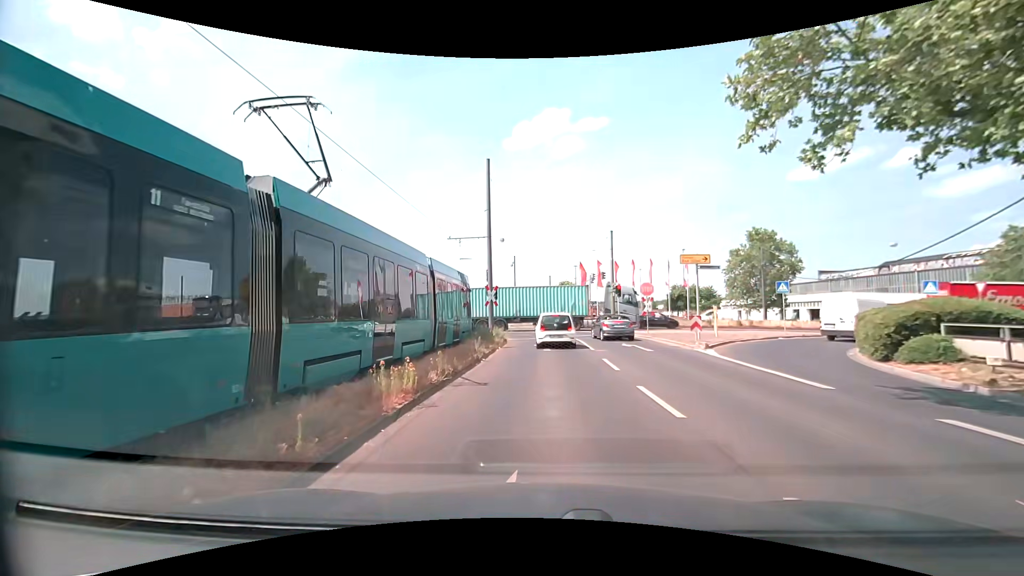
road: secondary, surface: asphalt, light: Day
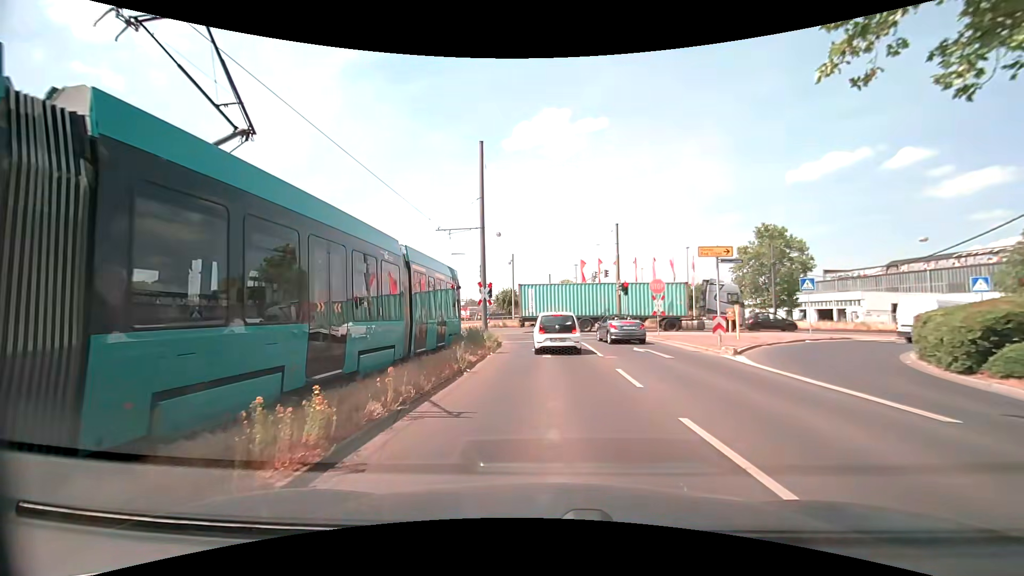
(+0.1, +3.0) m; +1°
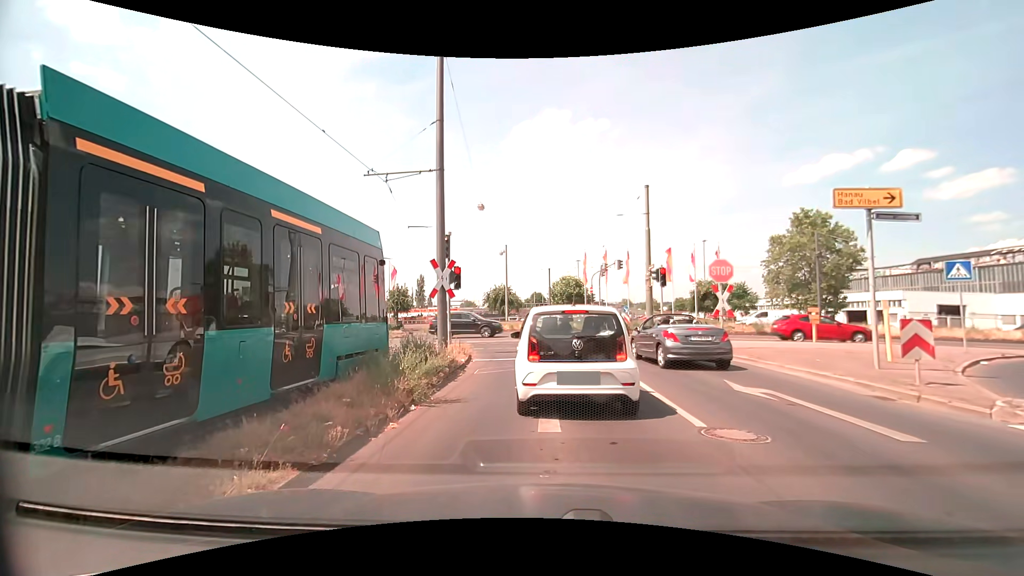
(+0.1, +10.3) m; +1°
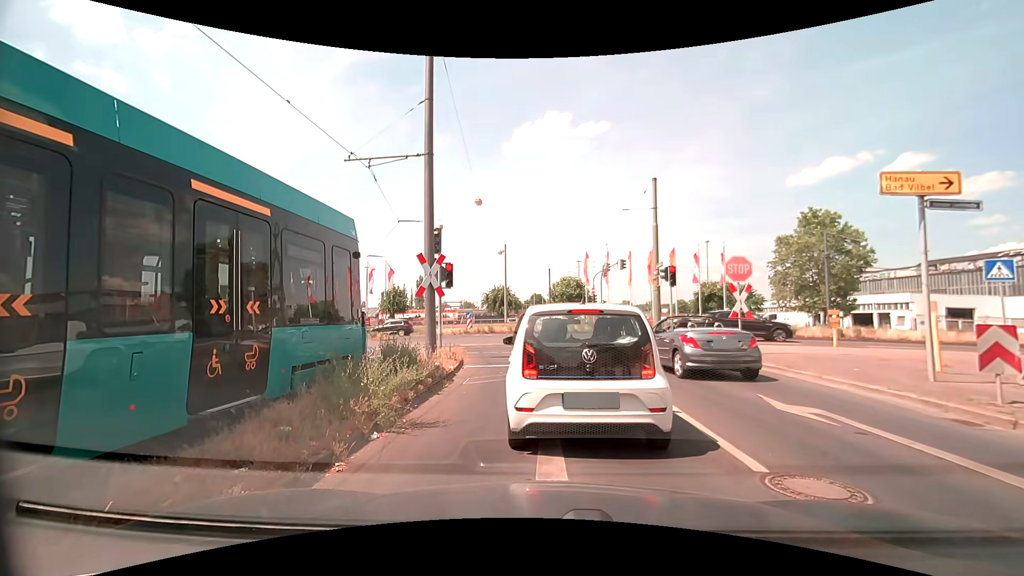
(0.0, +1.5) m; 0°
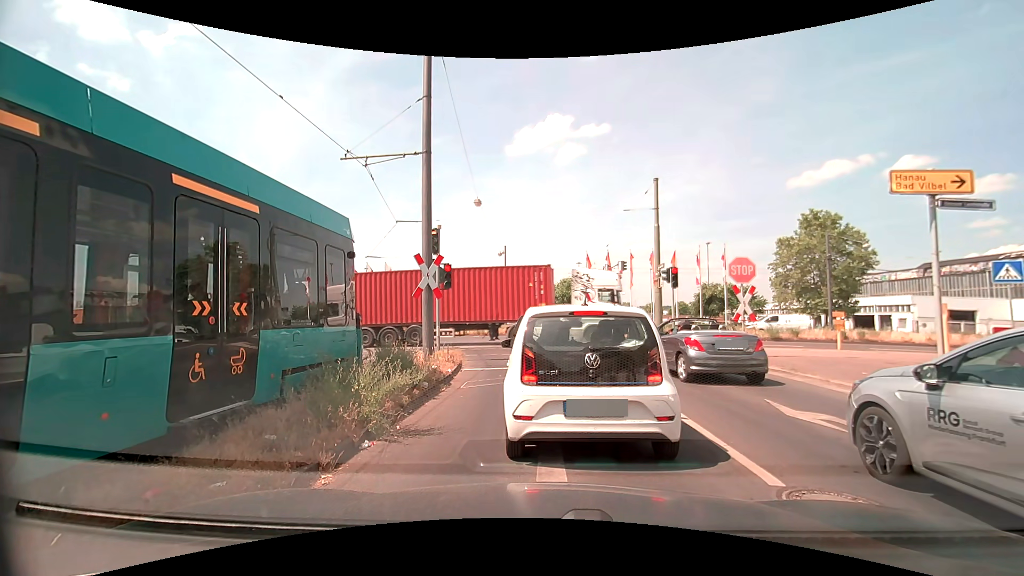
(0.0, +0.4) m; 0°
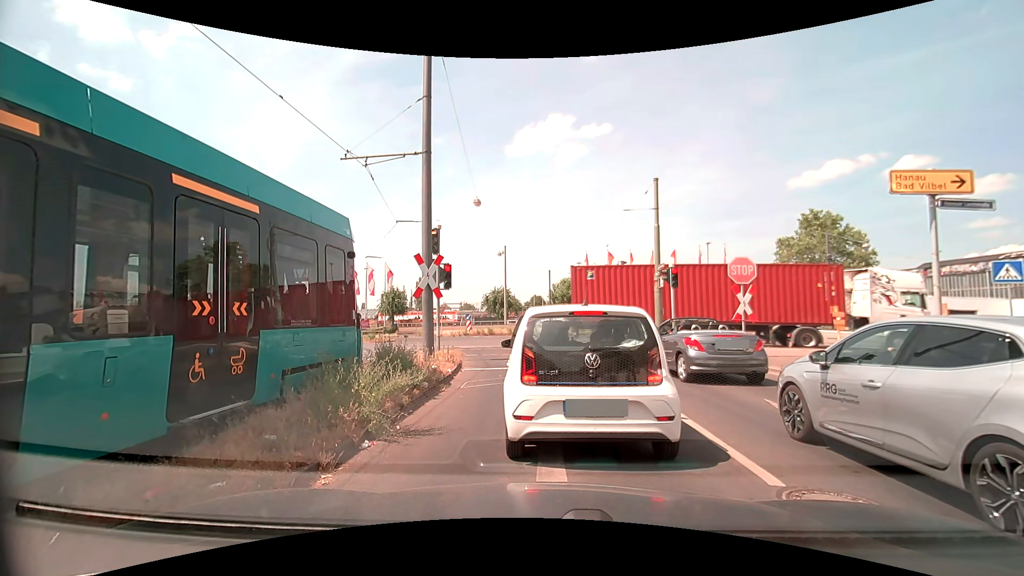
(0.0, 0.0) m; 0°
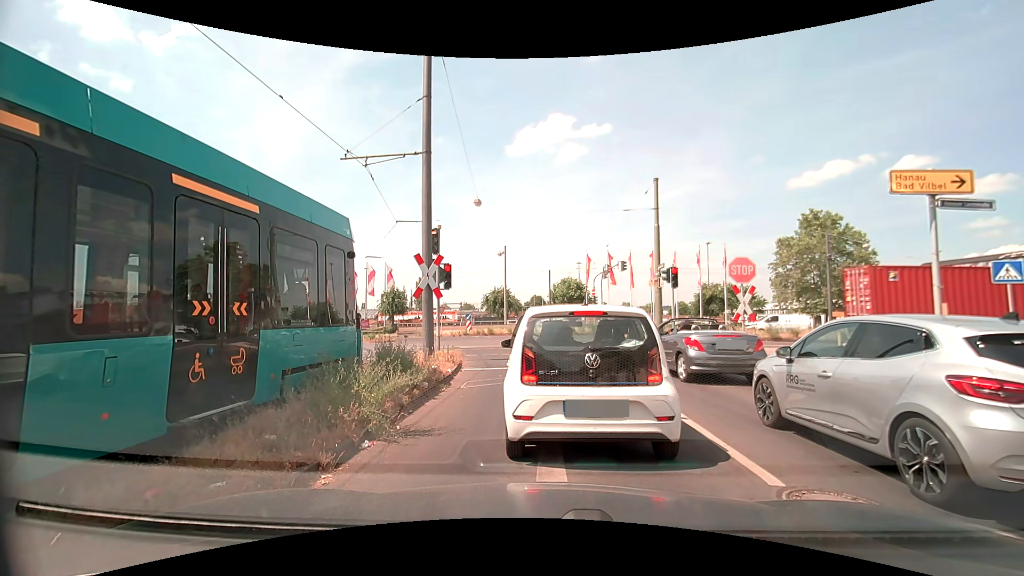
(0.0, 0.0) m; 0°
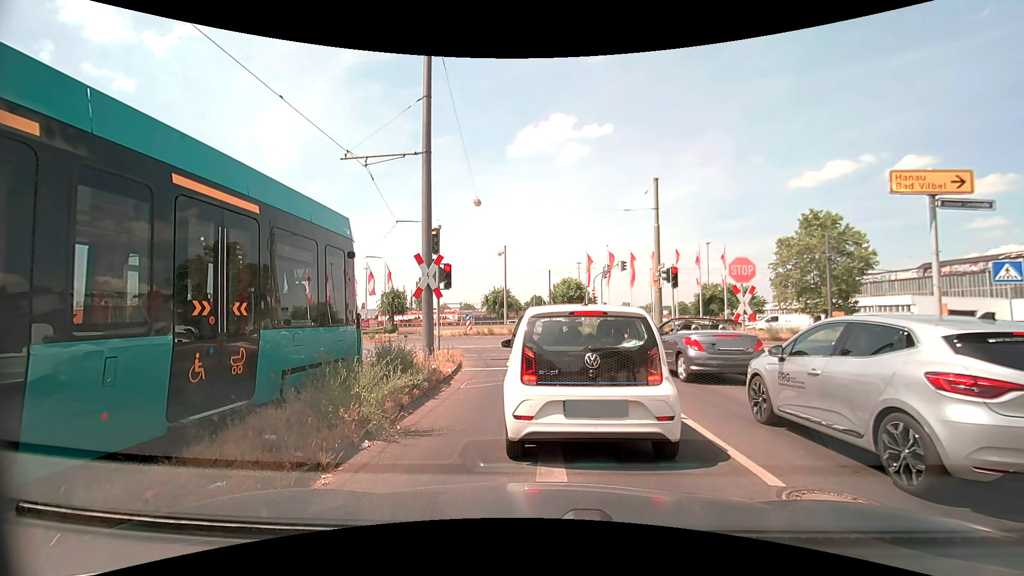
(0.0, 0.0) m; 0°
